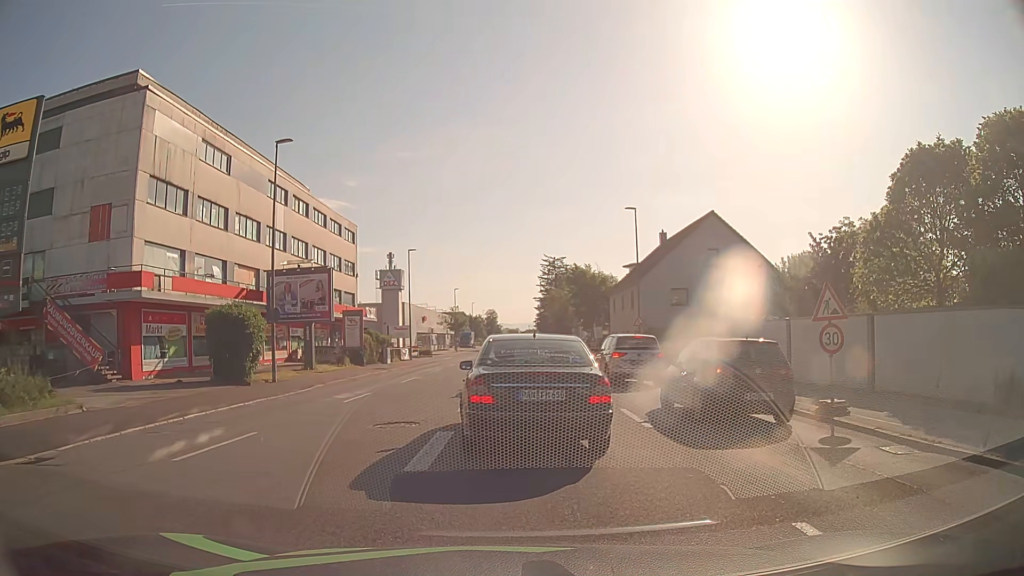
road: tertiary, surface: asphalt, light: Day
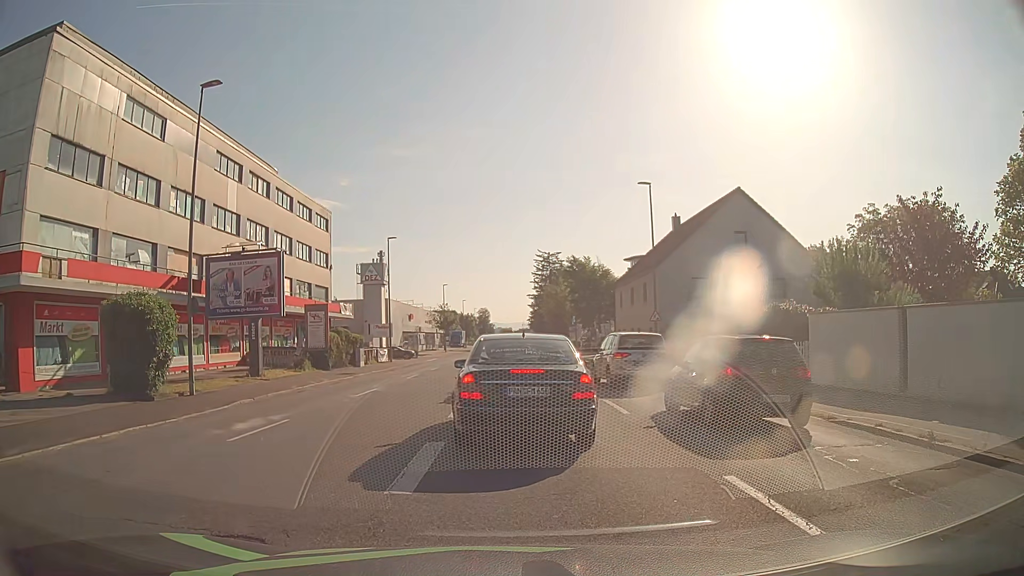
(0.0, +7.1) m; +1°
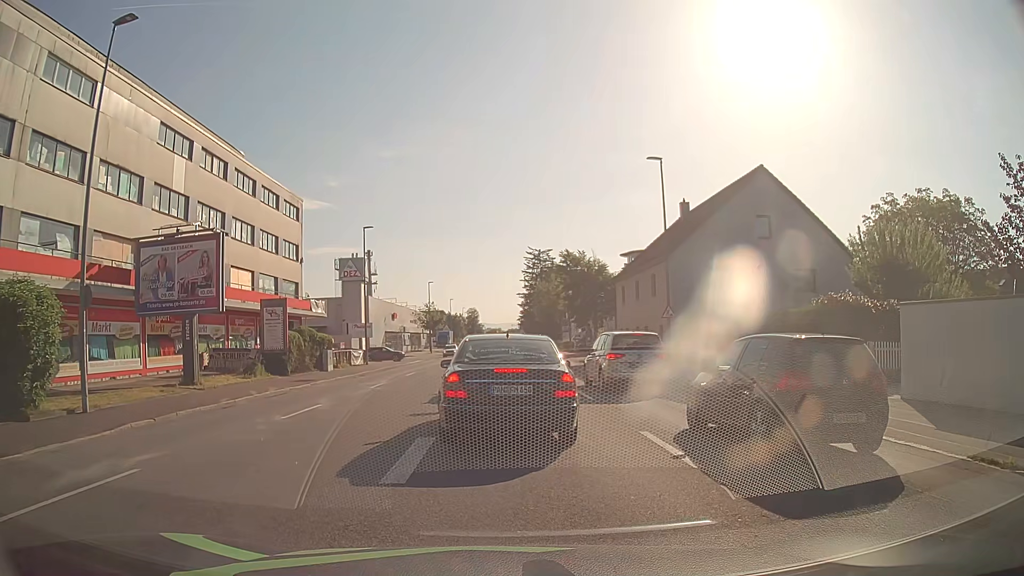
(0.0, +5.6) m; +1°
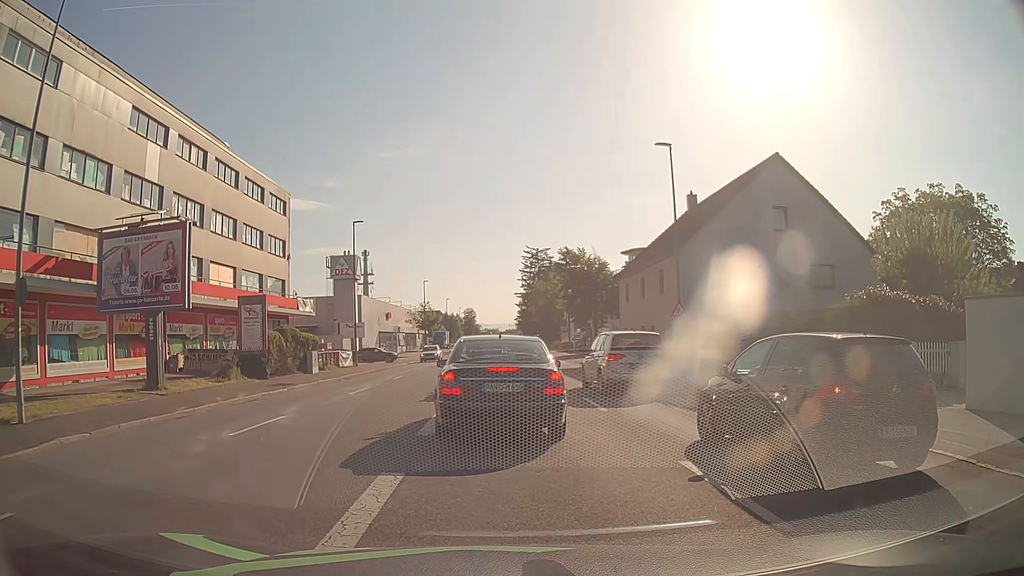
(0.0, +2.6) m; 0°
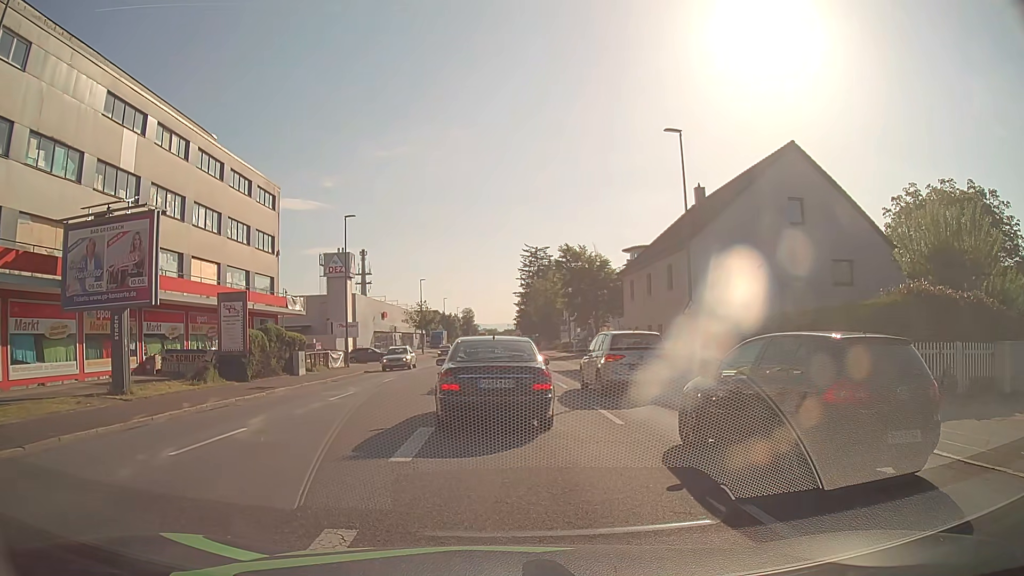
(0.0, +2.1) m; -1°
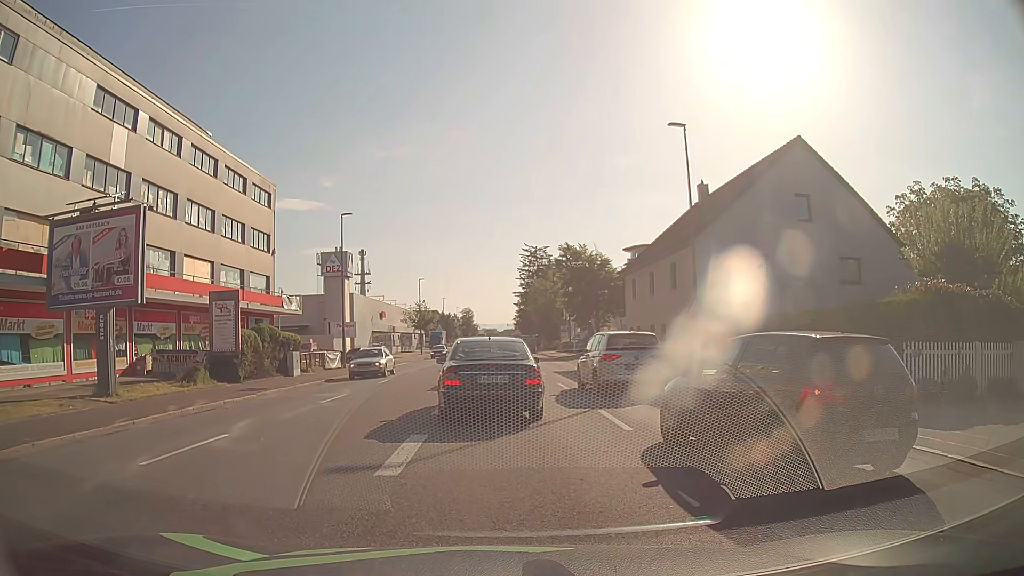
(0.0, +0.8) m; 0°
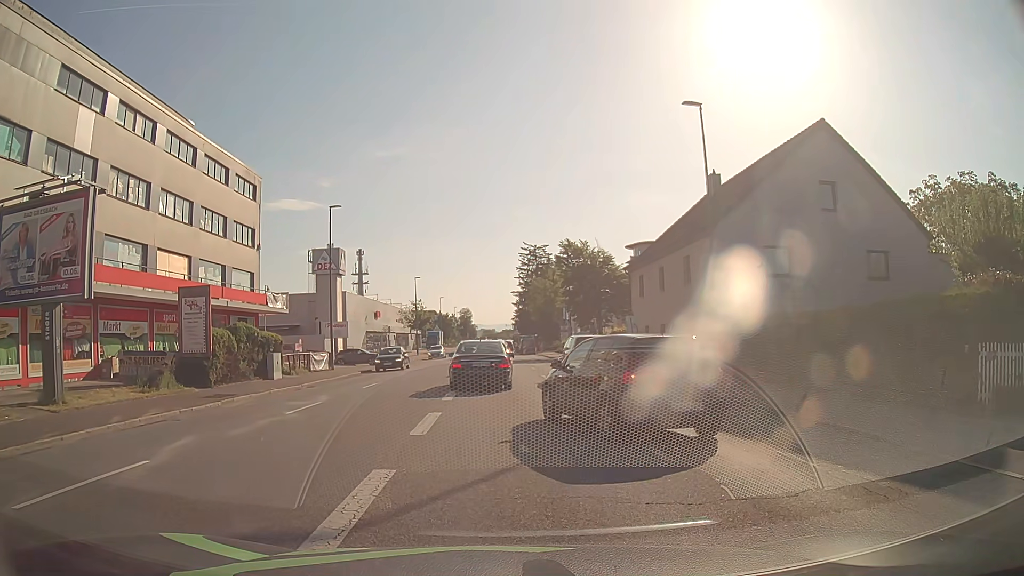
(0.0, +2.7) m; +1°
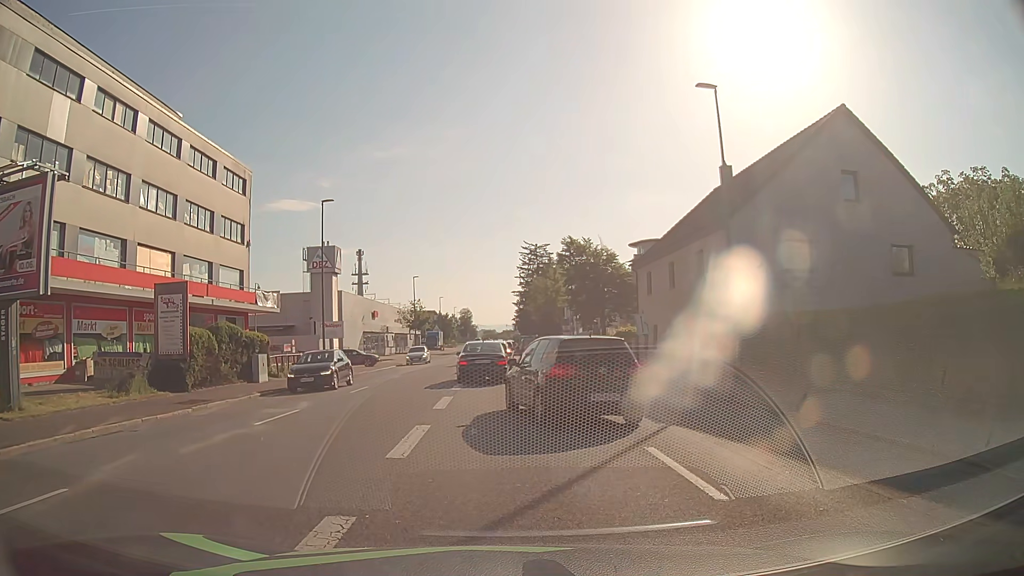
(0.0, +2.0) m; 0°
(0, +10) (0, +20) (-1, +30) (-1, +40) (-1, +50) (-2, +60) (-2, +70) (-2, +80) (-2, +90) (-3, +100) m
